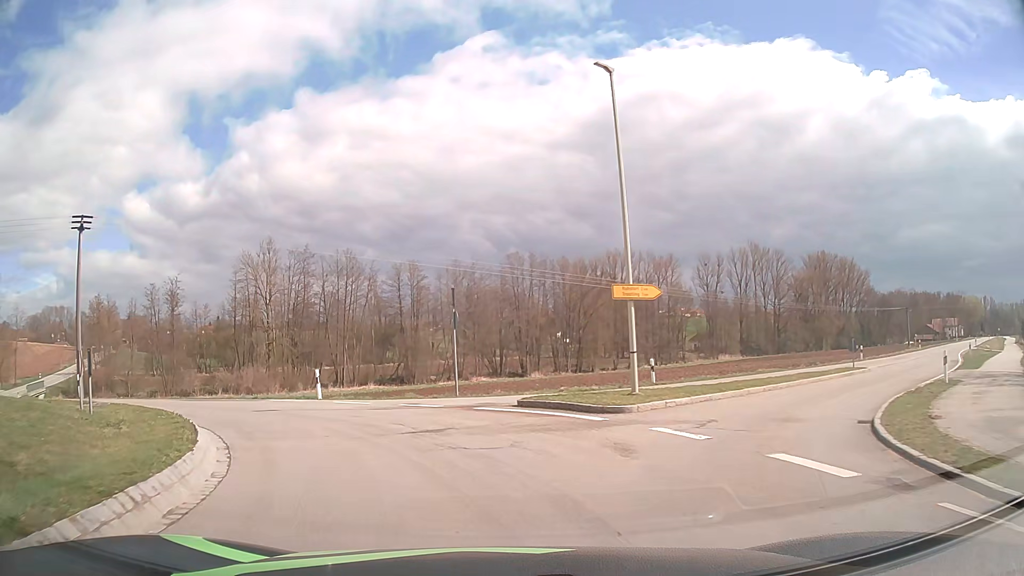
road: tertiary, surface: asphalt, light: Day
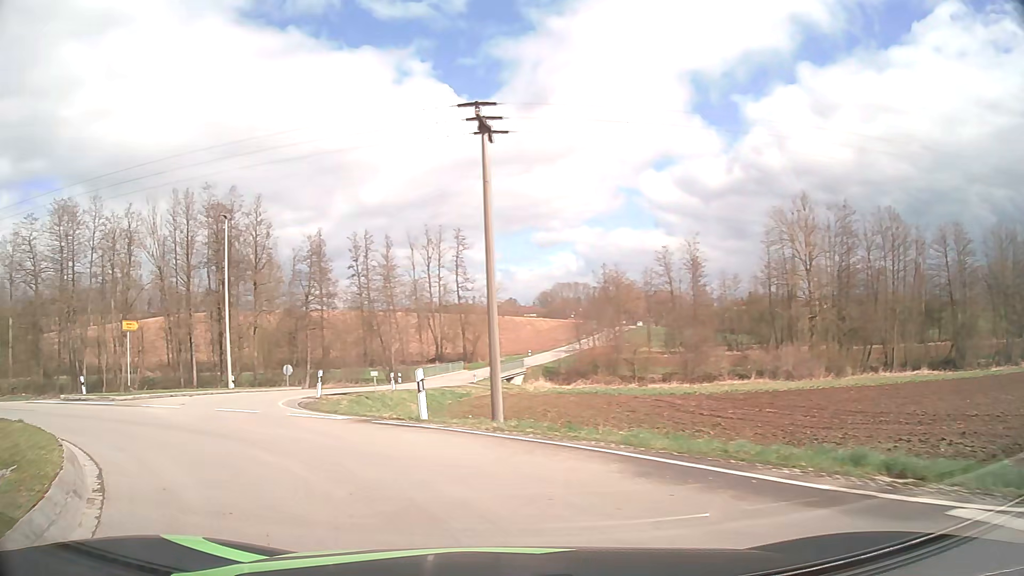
(-5.7, +15.6) m; -45°
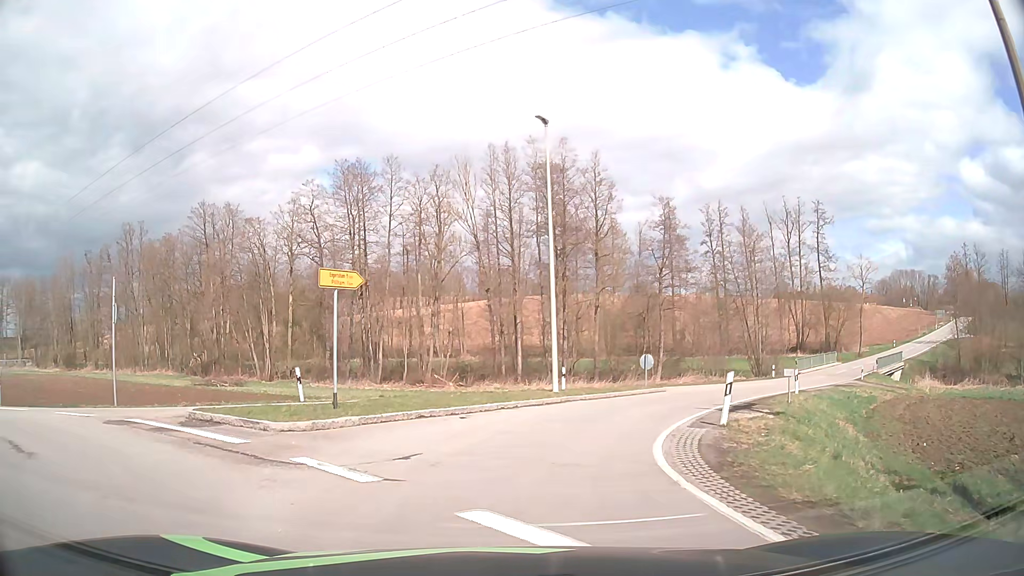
(-4.0, +12.0) m; -31°
(+1, +10) (+4, +19) (+9, +28) (+14, +36) (+21, +44) (+27, +52) (+34, +59) (+41, +66) (+48, +73) (+56, +80) m
